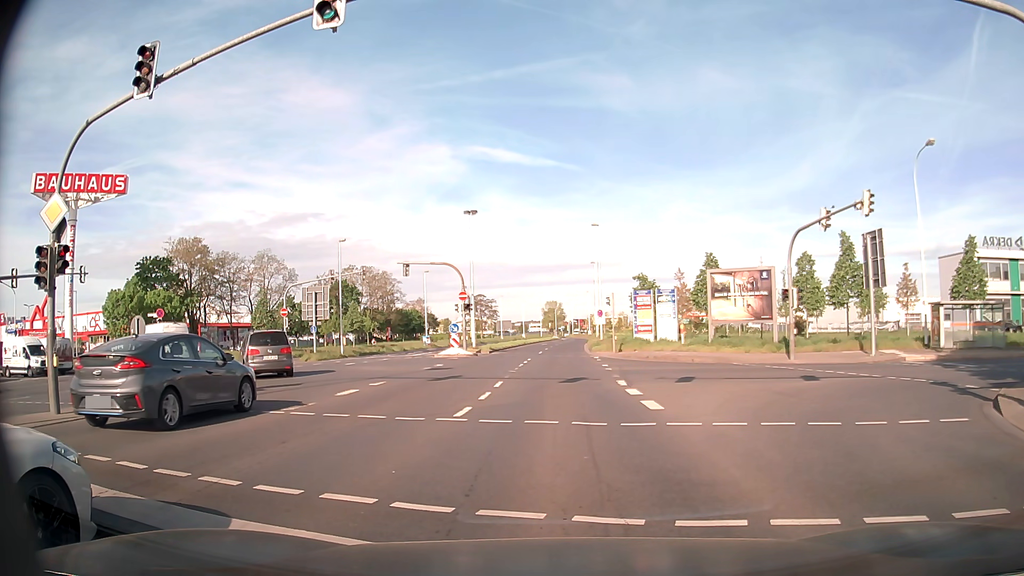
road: secondary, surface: asphalt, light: Day
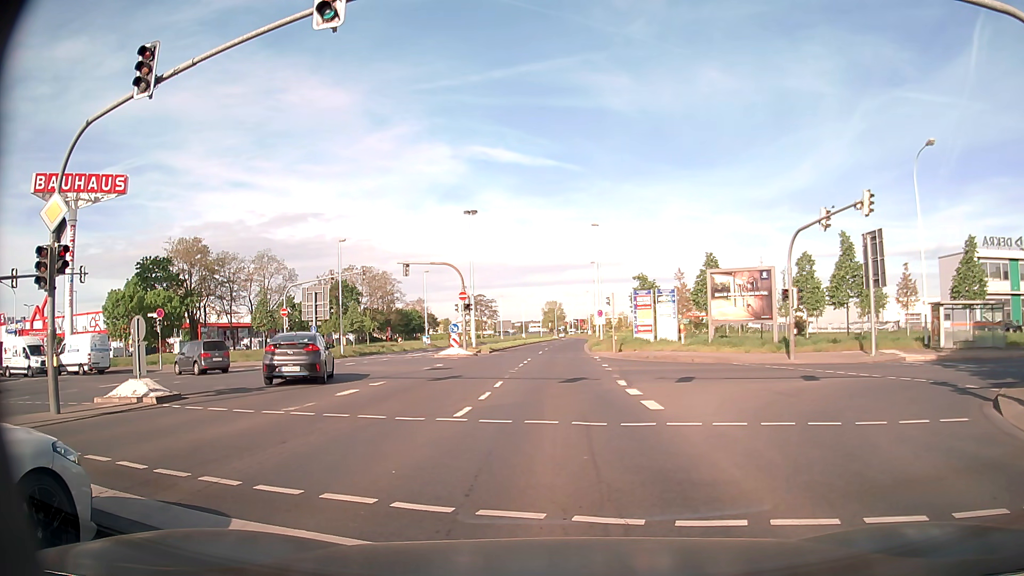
(0.0, 0.0) m; 0°
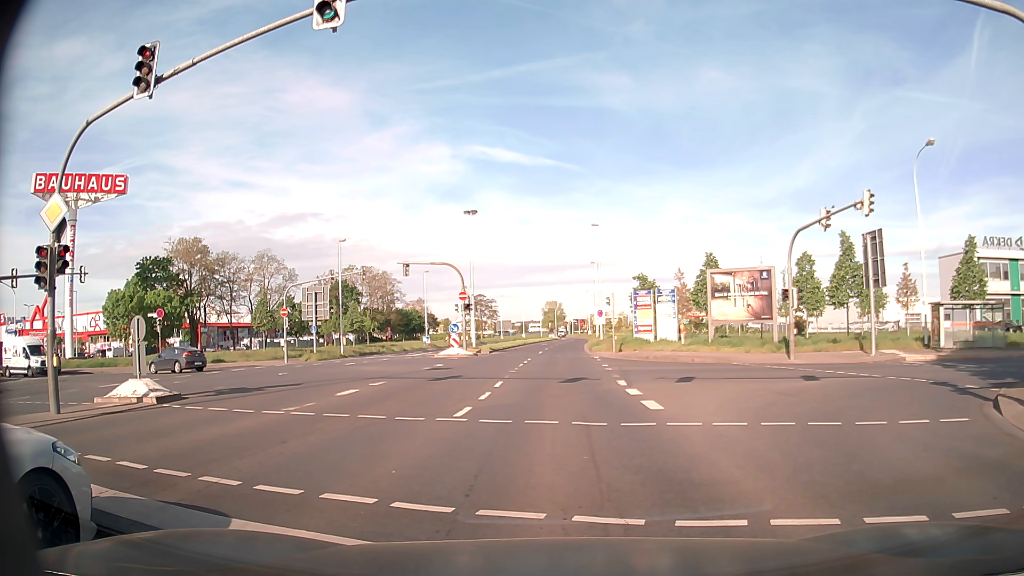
(0.0, 0.0) m; 0°
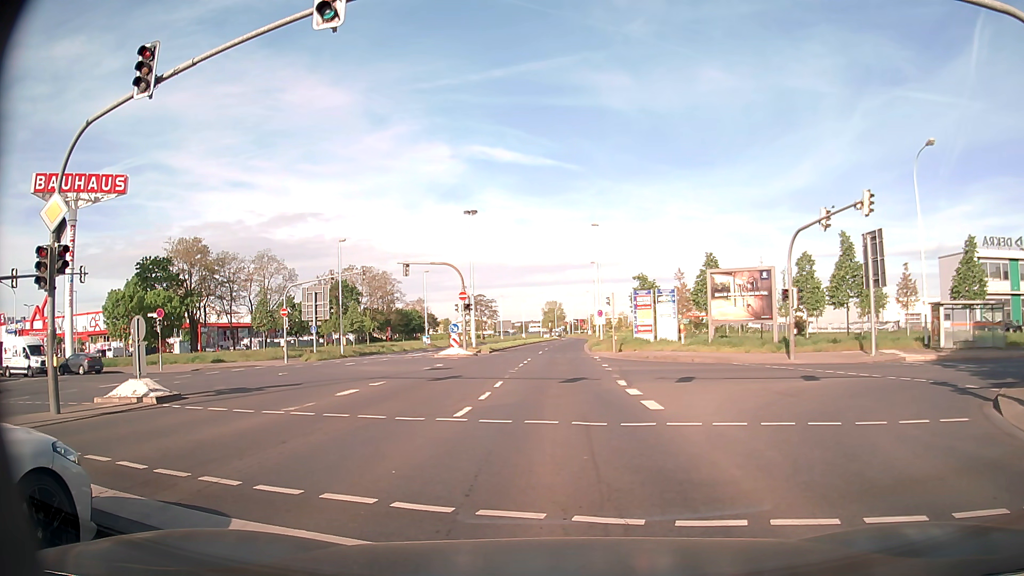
(0.0, 0.0) m; 0°
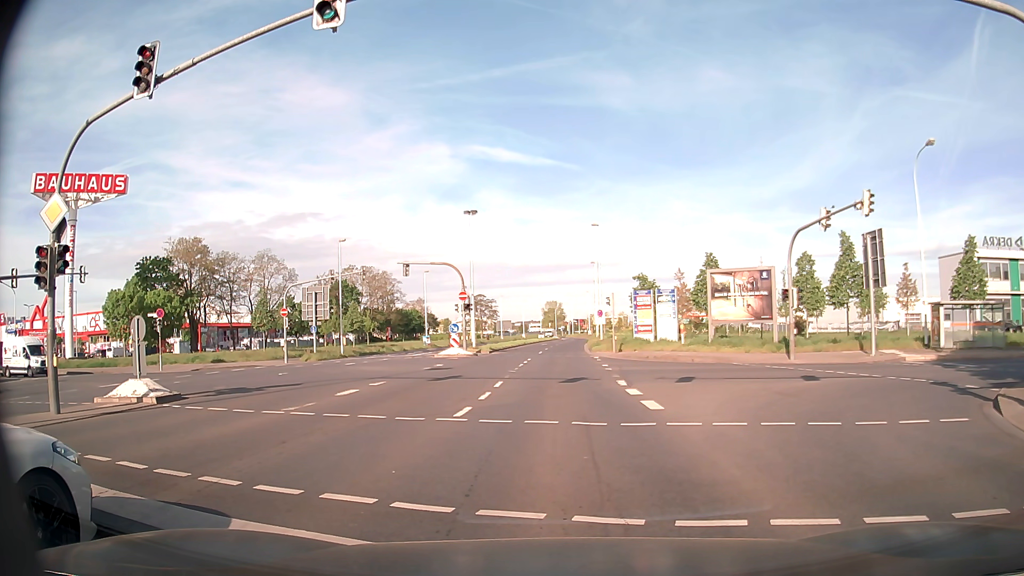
(0.0, 0.0) m; 0°
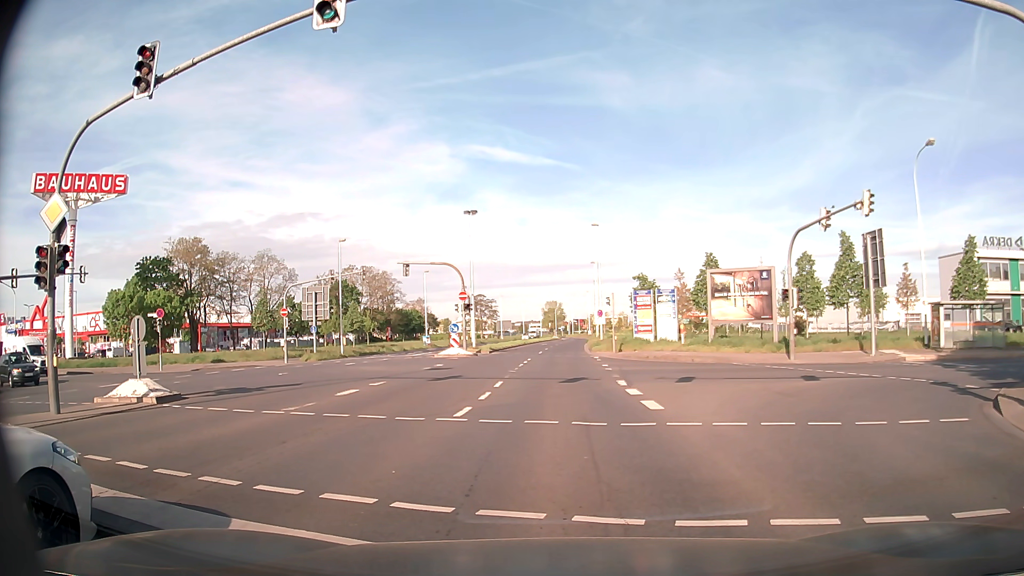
(0.0, 0.0) m; 0°
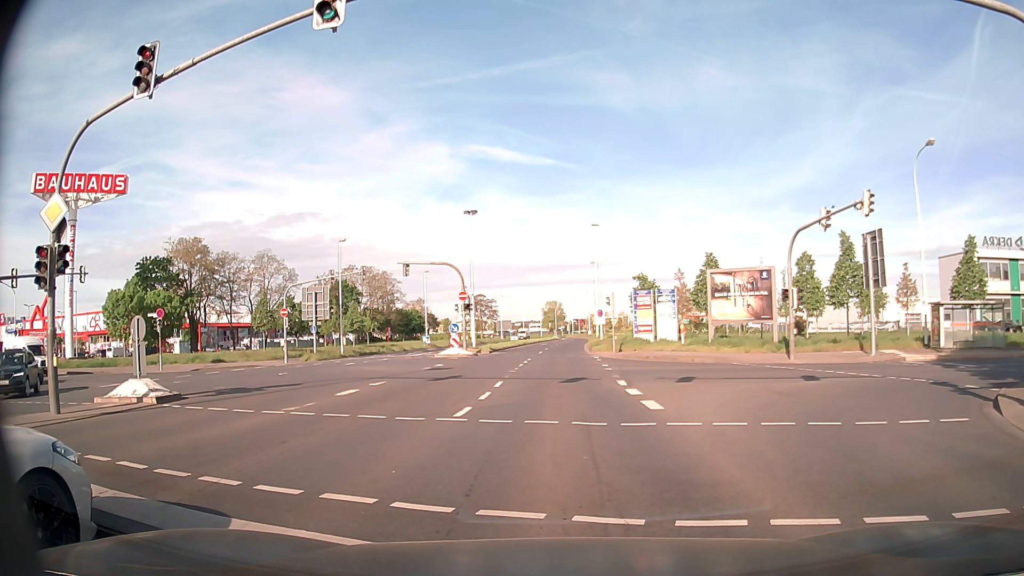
(0.0, 0.0) m; 0°
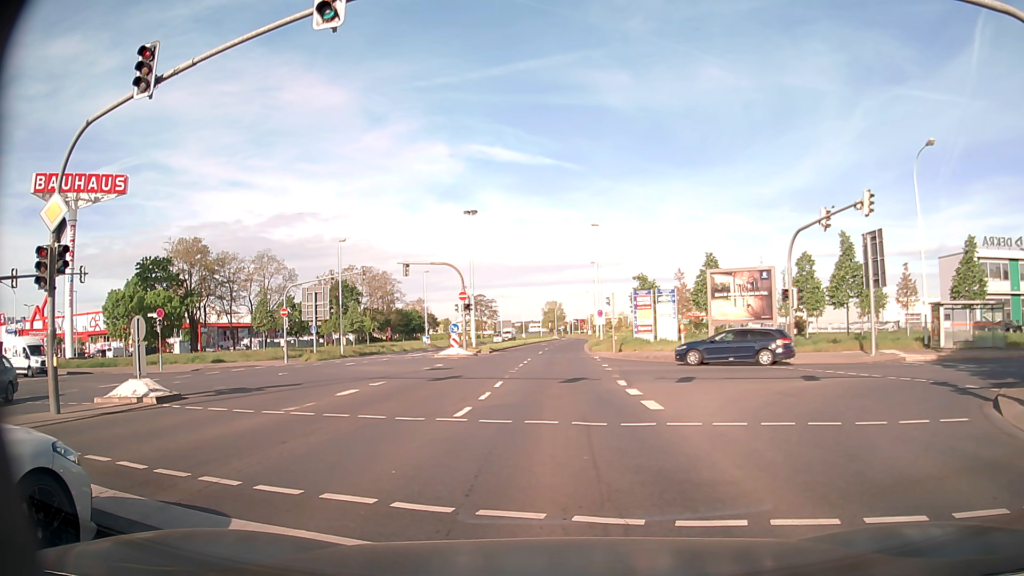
(0.0, 0.0) m; 0°
